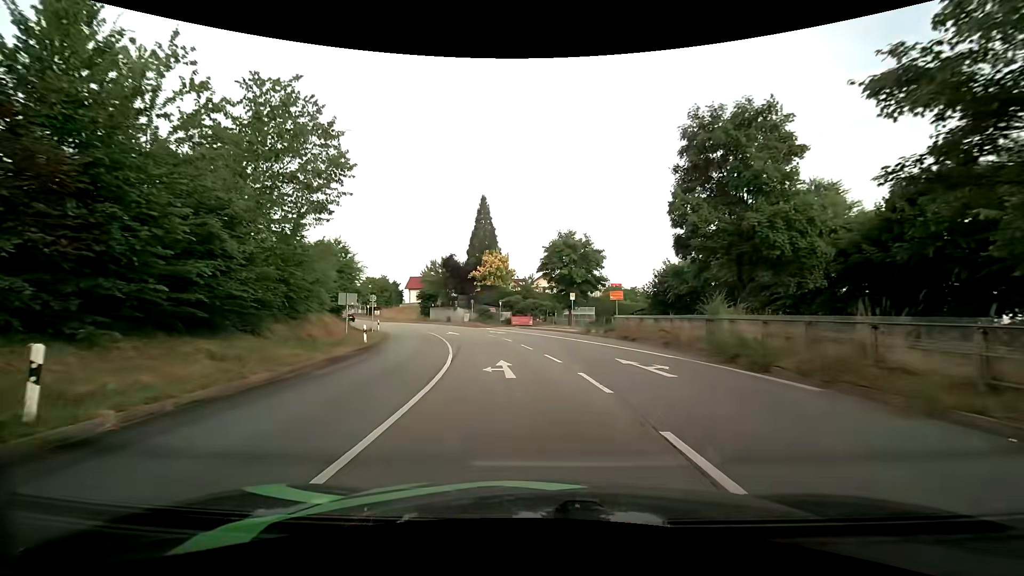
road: primary_link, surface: asphalt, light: Day
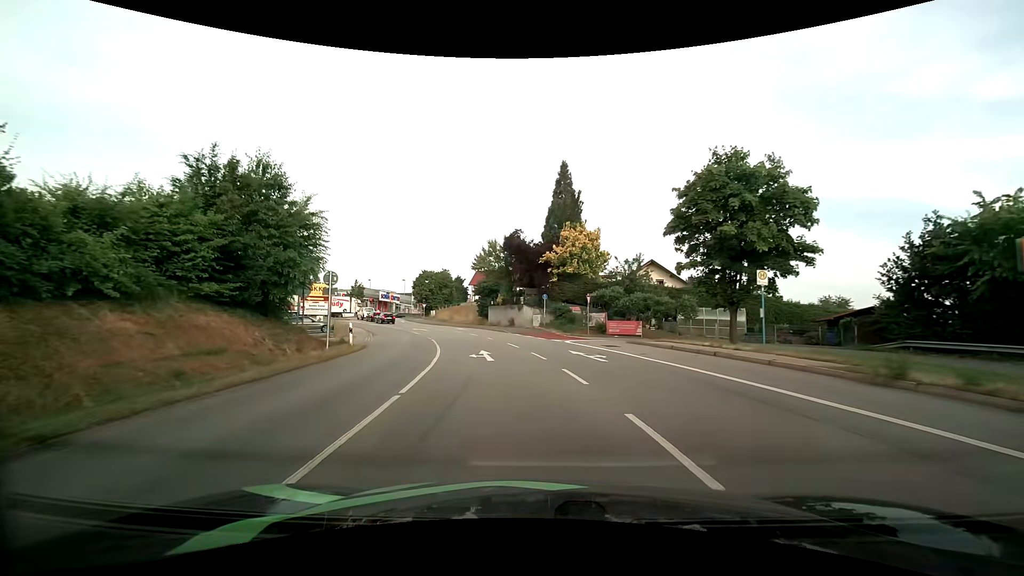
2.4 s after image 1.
(-1.8, +22.6) m; -9°
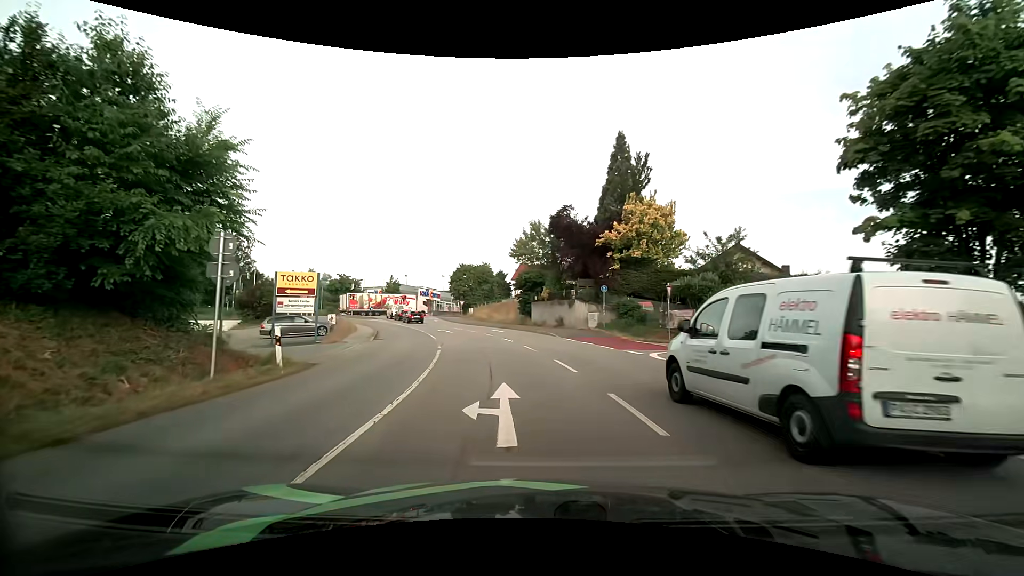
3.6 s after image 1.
(-0.5, +10.0) m; -5°
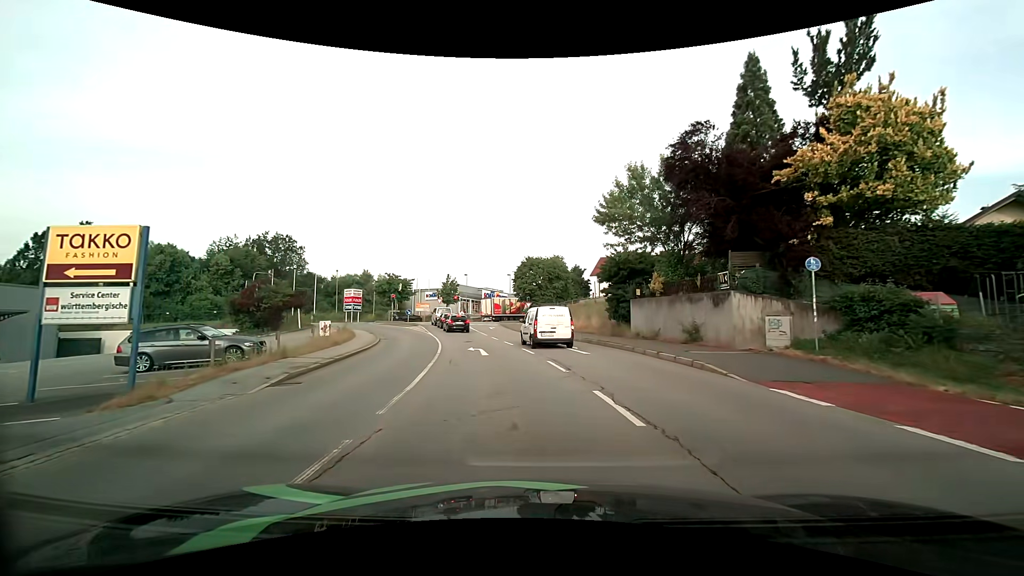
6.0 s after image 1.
(-1.3, +16.9) m; -9°
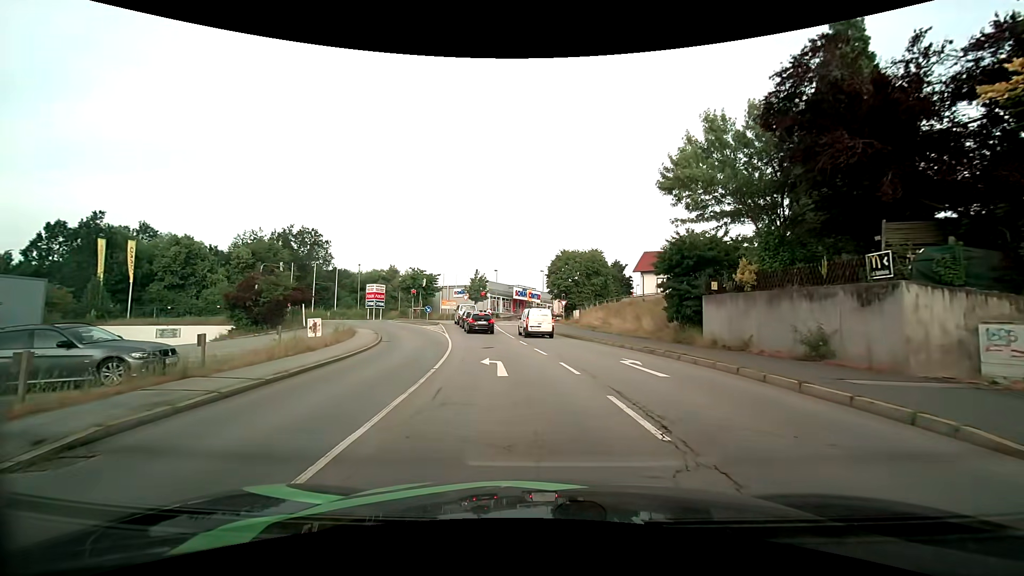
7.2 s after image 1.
(-0.2, +6.4) m; -3°
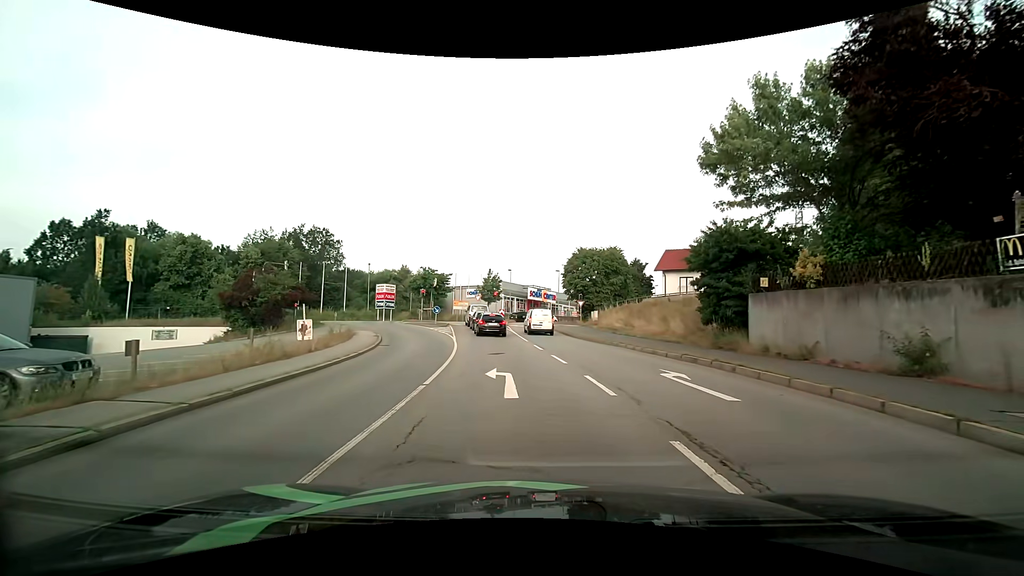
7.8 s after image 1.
(-0.1, +2.9) m; -2°
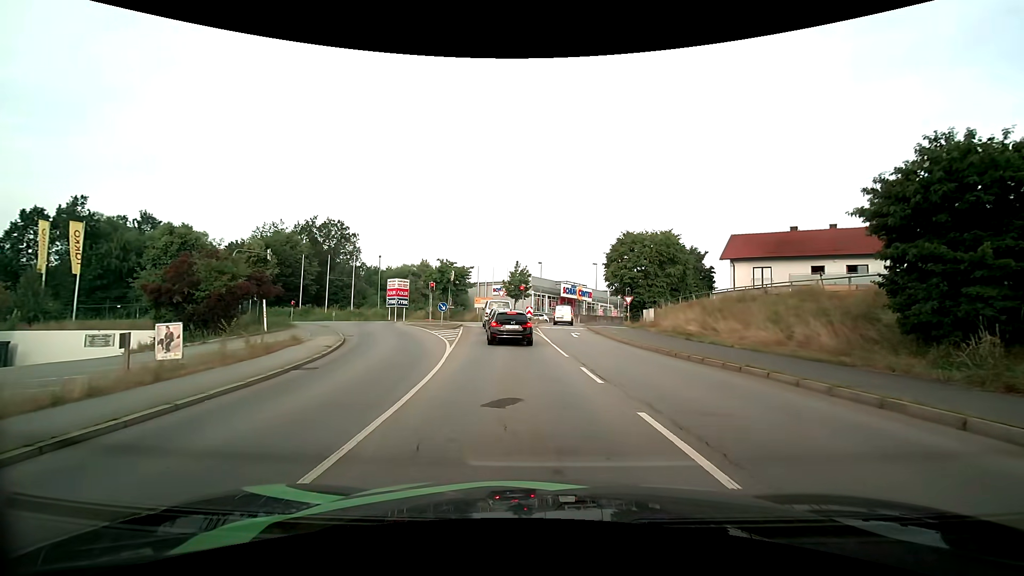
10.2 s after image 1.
(-0.3, +10.4) m; -4°
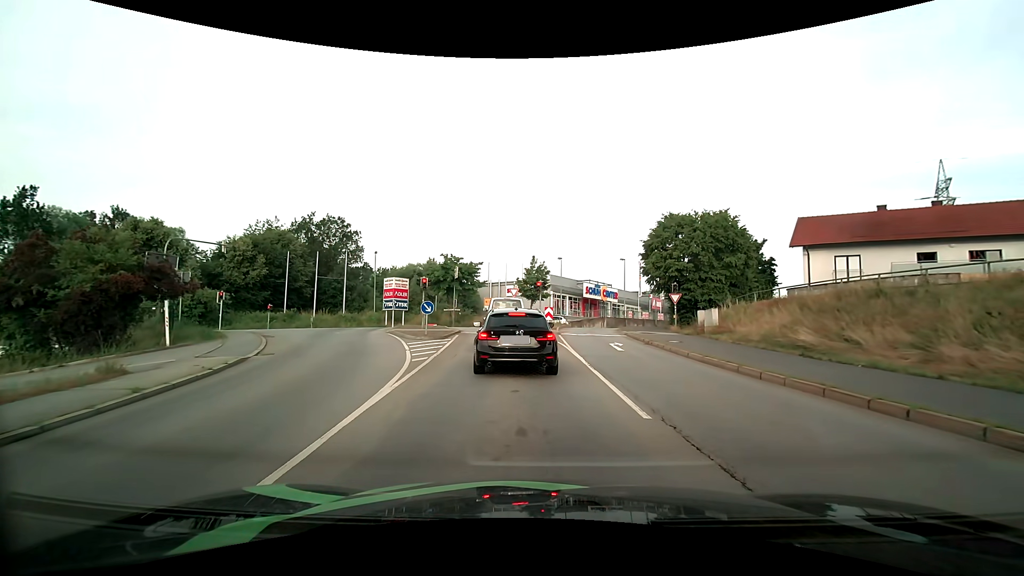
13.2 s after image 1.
(-0.1, +9.2) m; -3°
(0, +10) (0, +20) (-1, +30) (-4, +40) (-11, +46) (-21, +47) (-31, +45) (-40, +43) (-50, +42) (-60, +42) m
